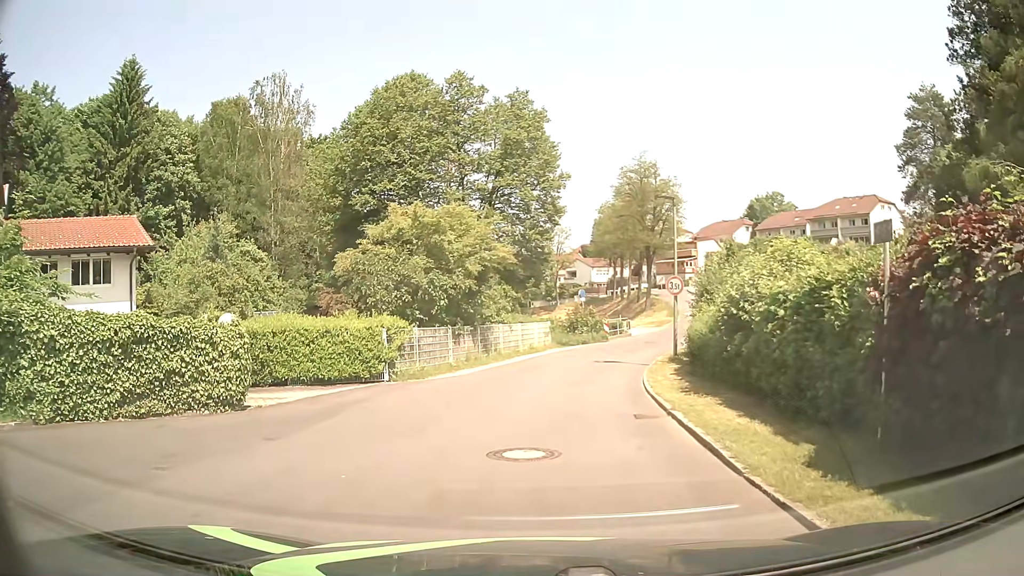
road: residential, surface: asphalt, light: Day
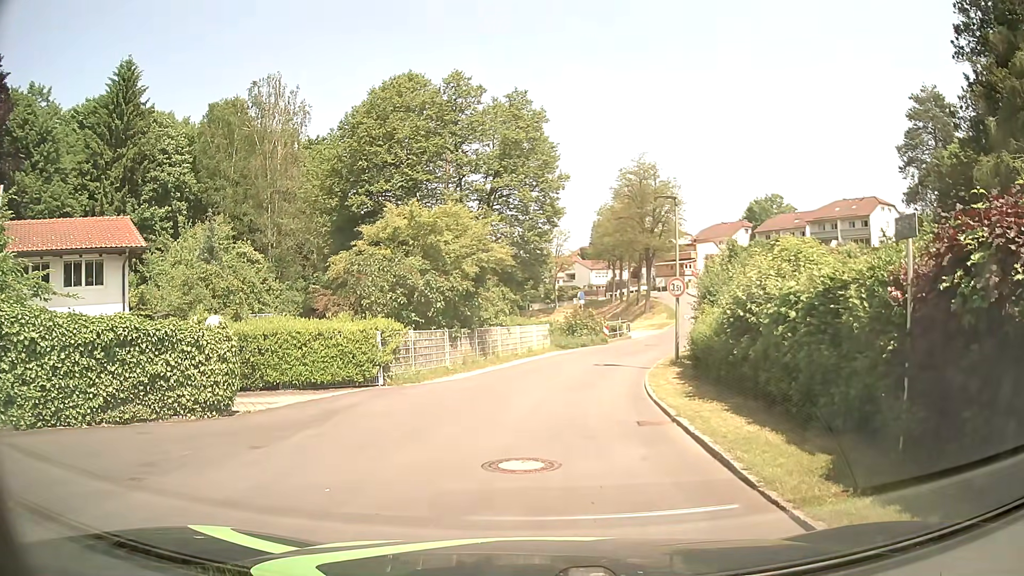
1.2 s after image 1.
(0.0, +0.4) m; 0°
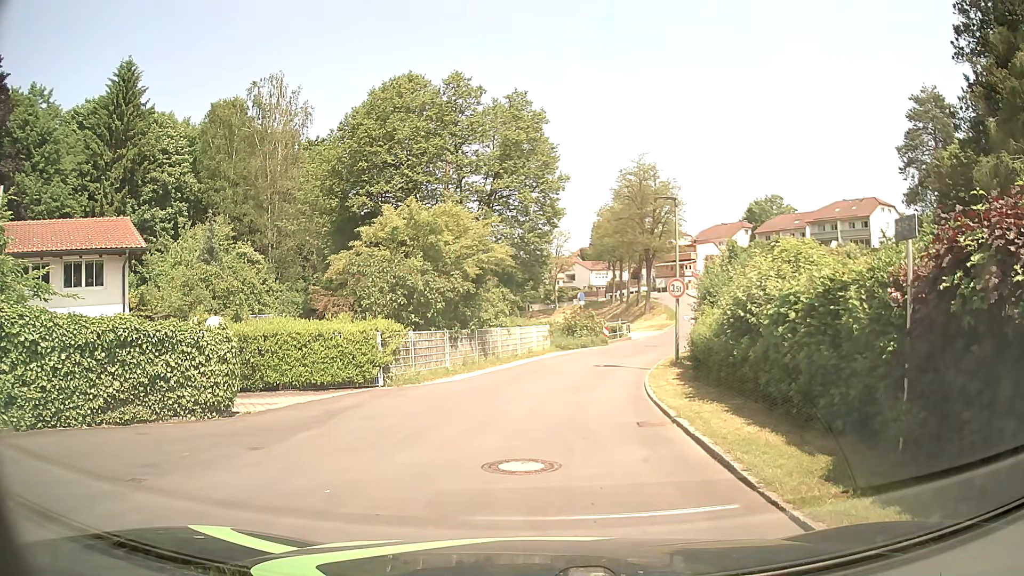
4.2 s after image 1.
(0.0, +0.1) m; 0°
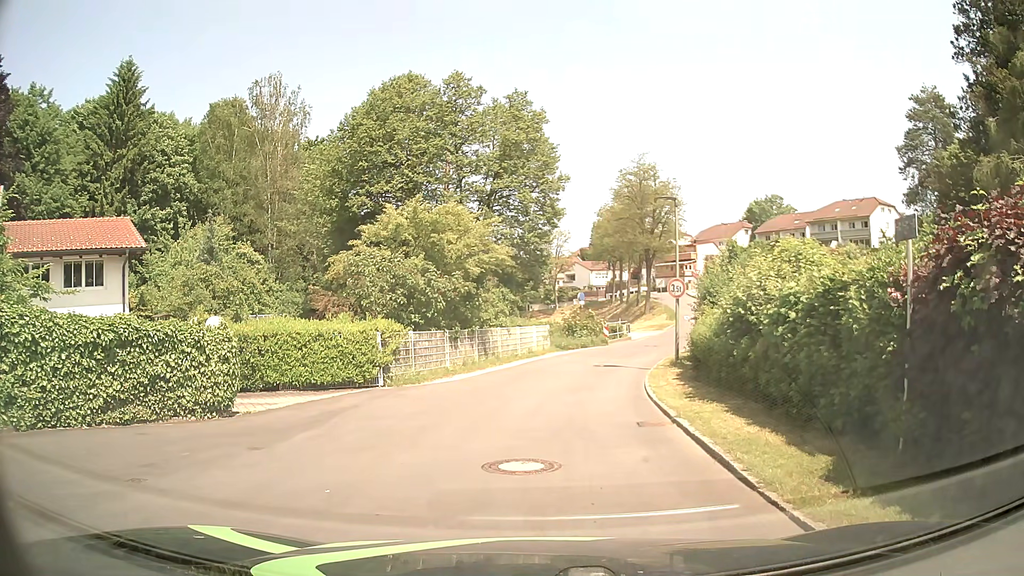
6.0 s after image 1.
(0.0, 0.0) m; 0°
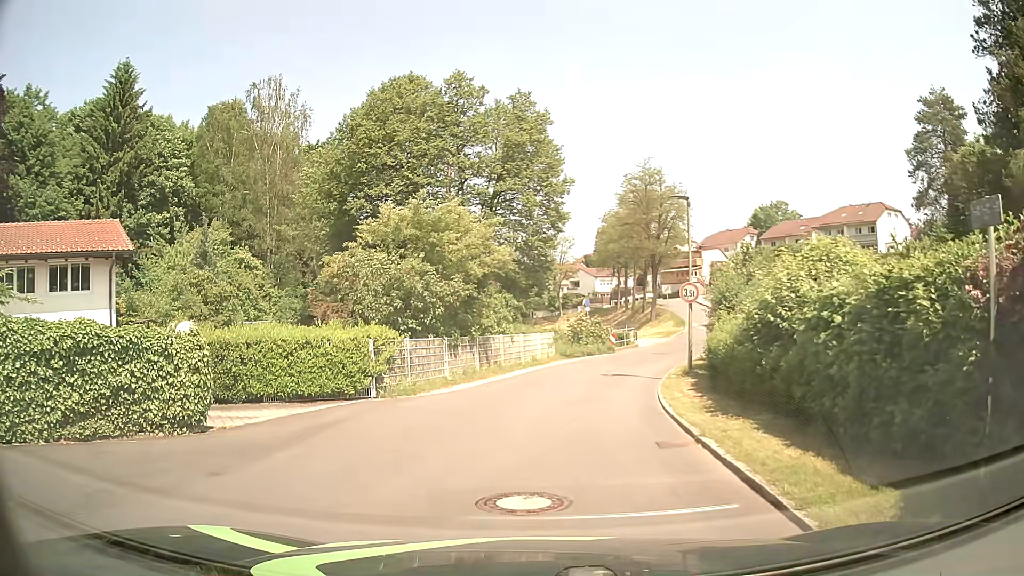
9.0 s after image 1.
(0.0, +1.4) m; -1°
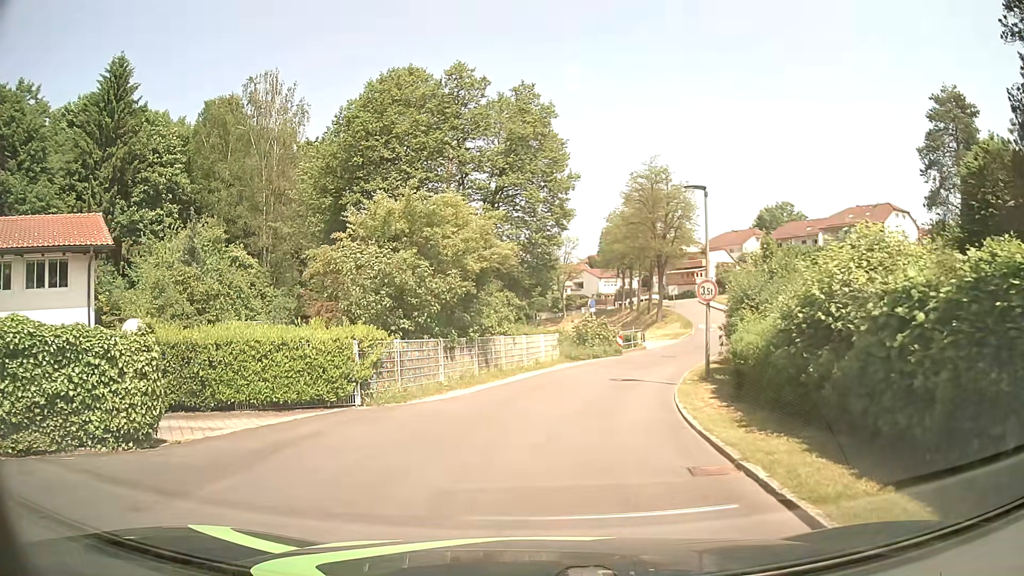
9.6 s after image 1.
(0.0, +1.8) m; +1°
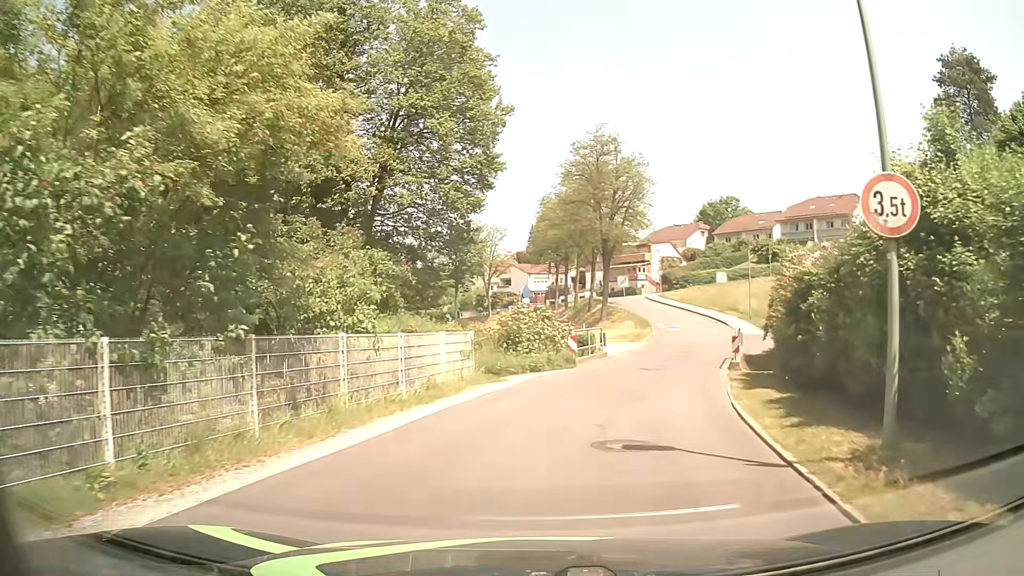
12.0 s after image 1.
(+0.5, +12.4) m; +6°
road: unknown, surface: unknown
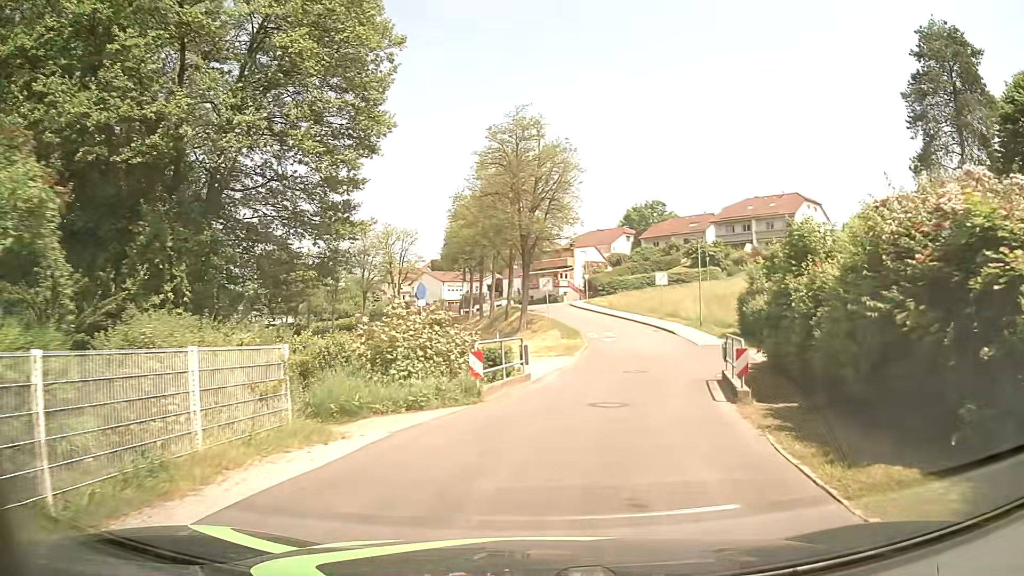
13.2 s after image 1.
(+0.5, +8.0) m; +7°
(+1, +10) (+2, +20) (+4, +30) (+5, +40) (+4, +50) (+2, +59) (+1, +69) (+5, +78) (+14, +80) (+24, +77) m
